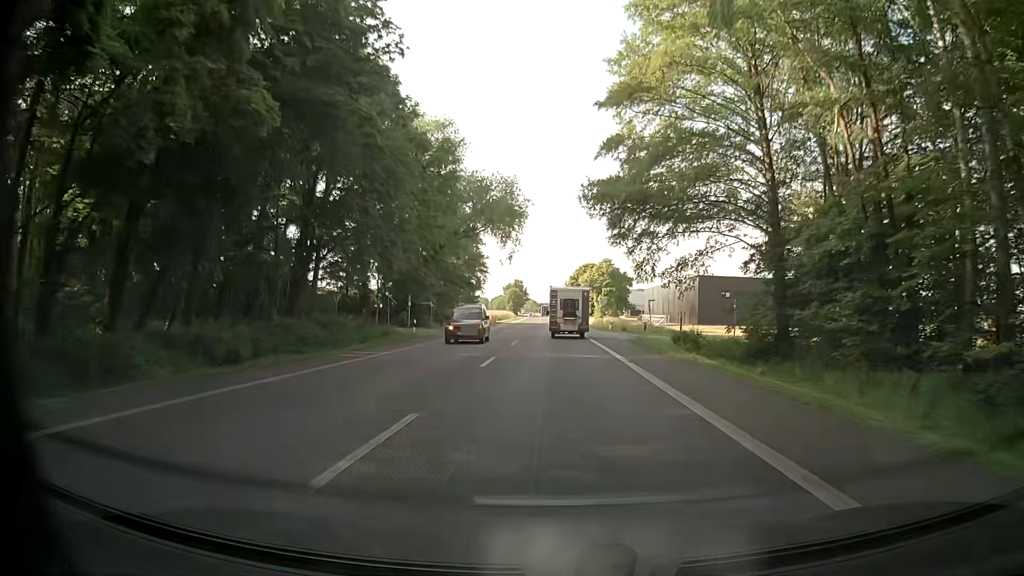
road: primary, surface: asphalt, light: Day
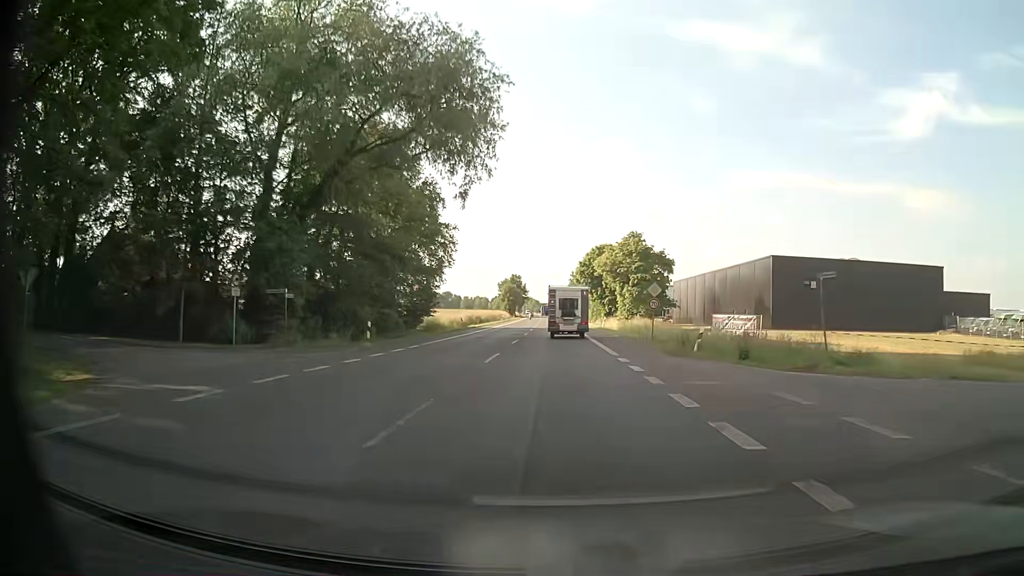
(+0.1, +34.8) m; 0°
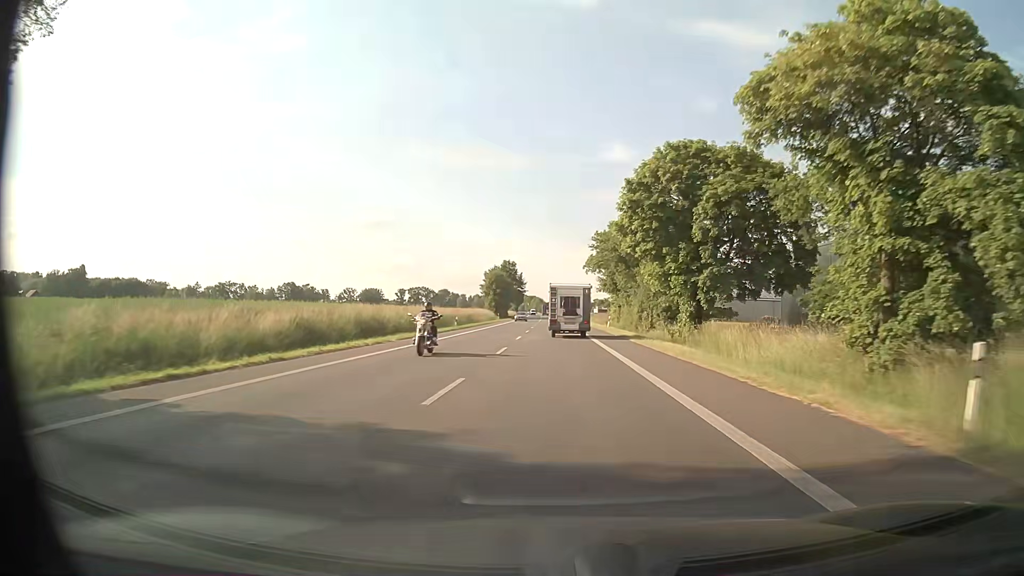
(-0.5, +57.4) m; -1°
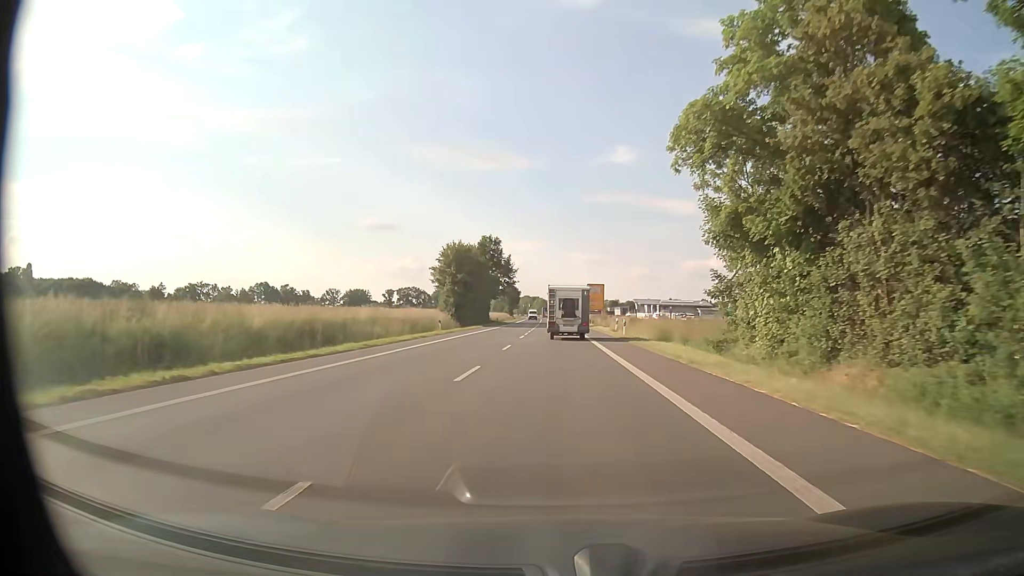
(-0.2, +57.1) m; -1°
